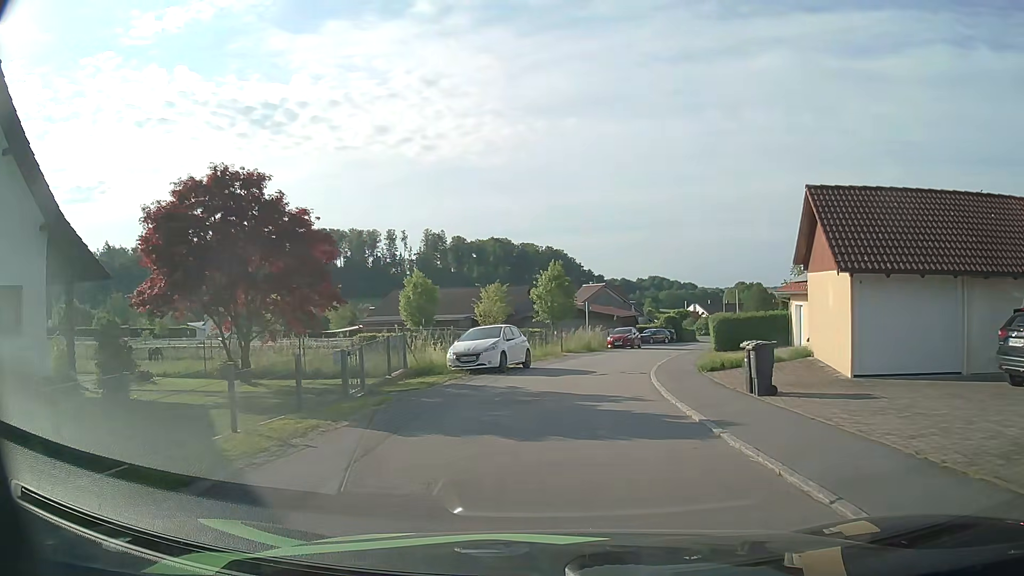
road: residential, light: Day
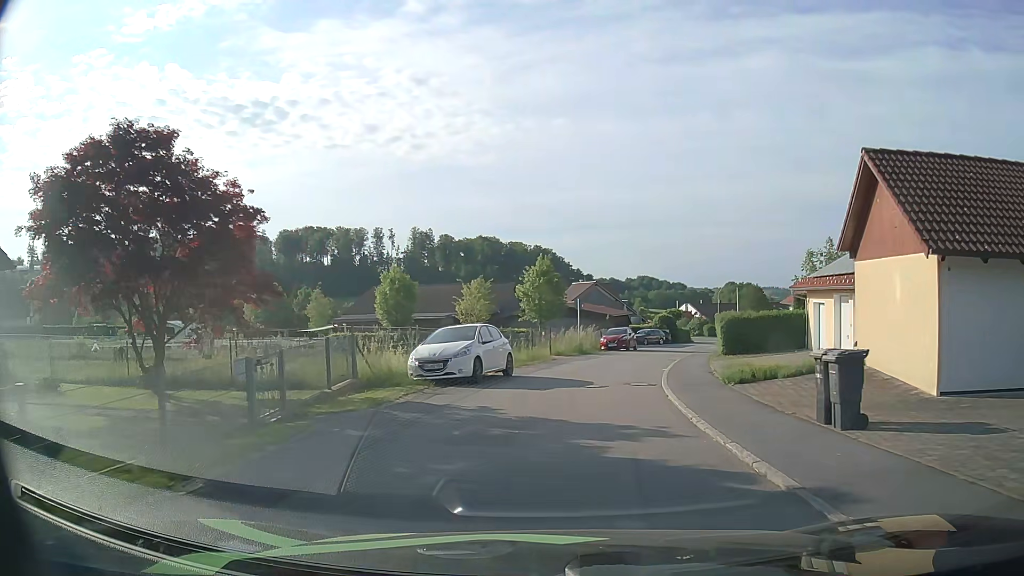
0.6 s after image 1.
(0.0, +4.0) m; +1°
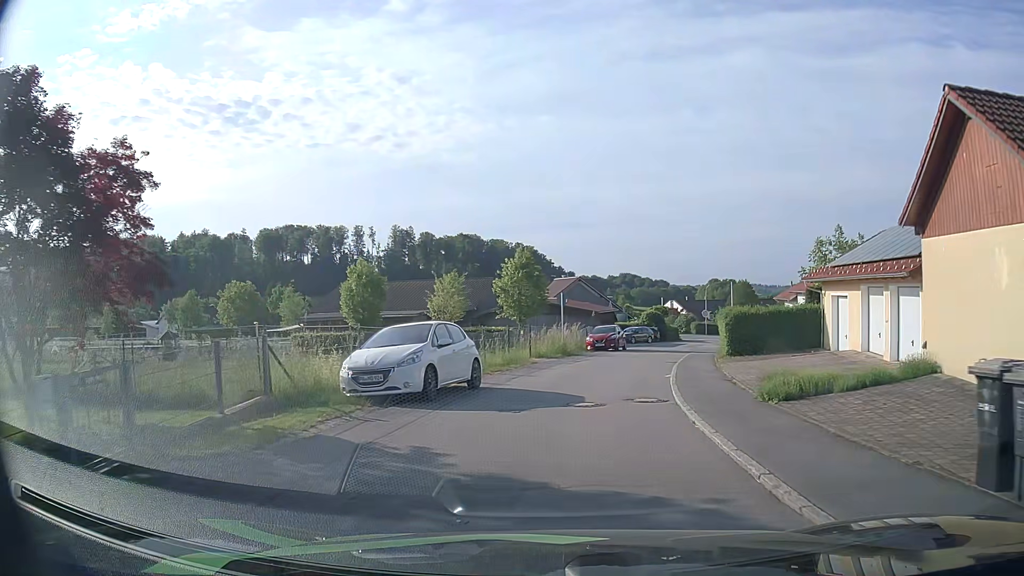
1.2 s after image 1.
(0.0, +4.1) m; +1°
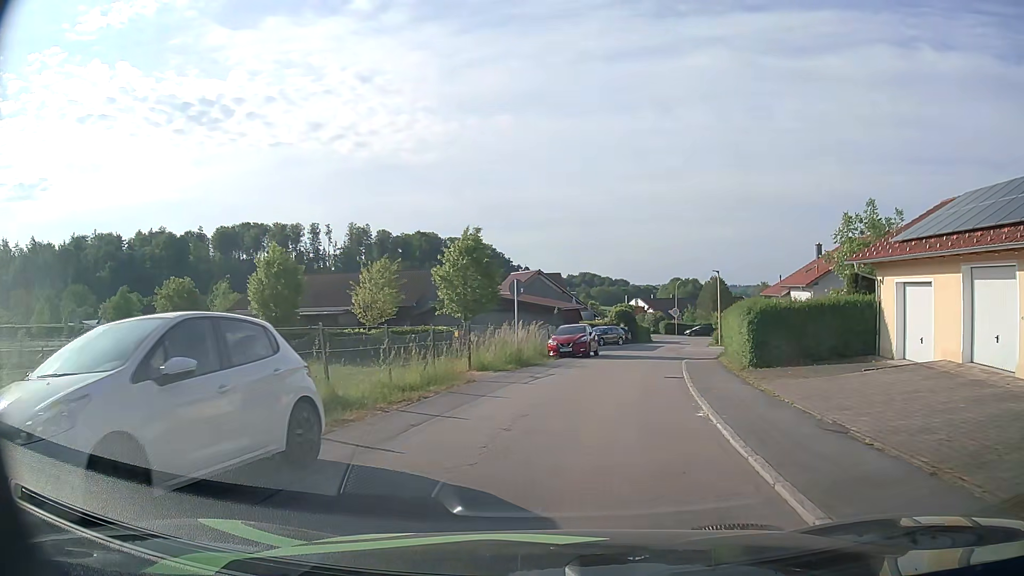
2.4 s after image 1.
(+0.2, +8.4) m; +3°
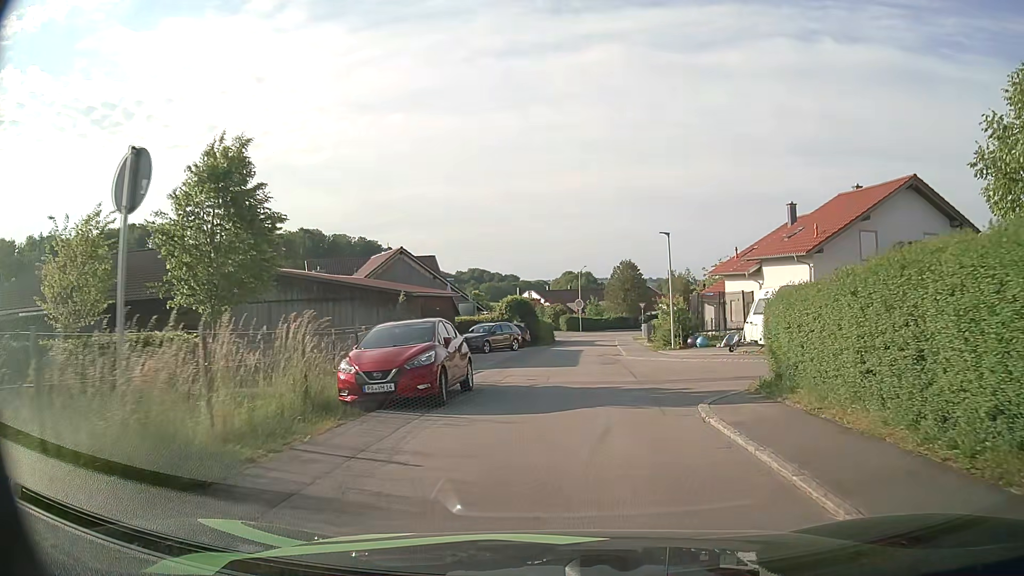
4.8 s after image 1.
(+1.4, +17.4) m; +9°
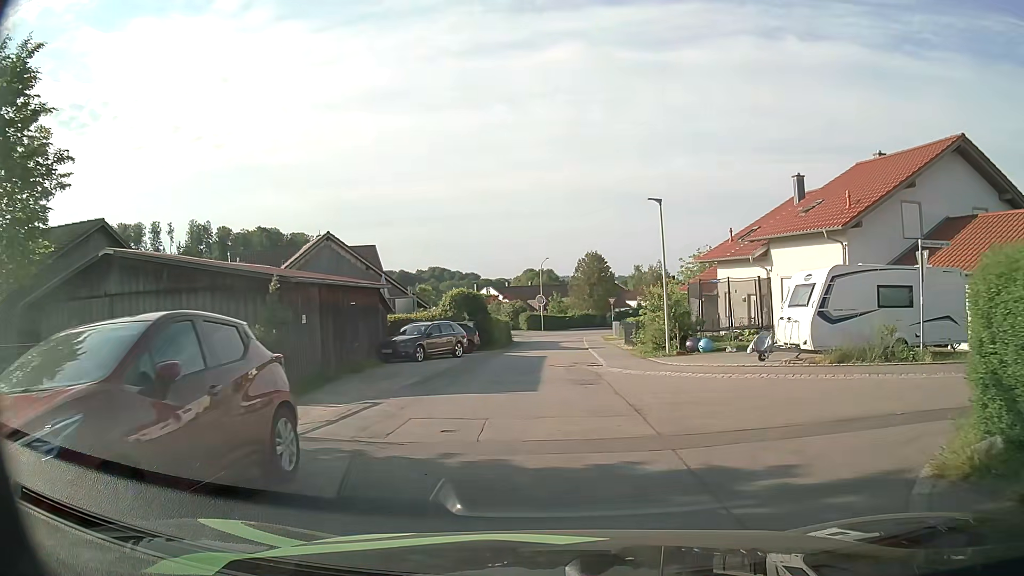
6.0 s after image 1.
(+0.2, +7.7) m; +3°
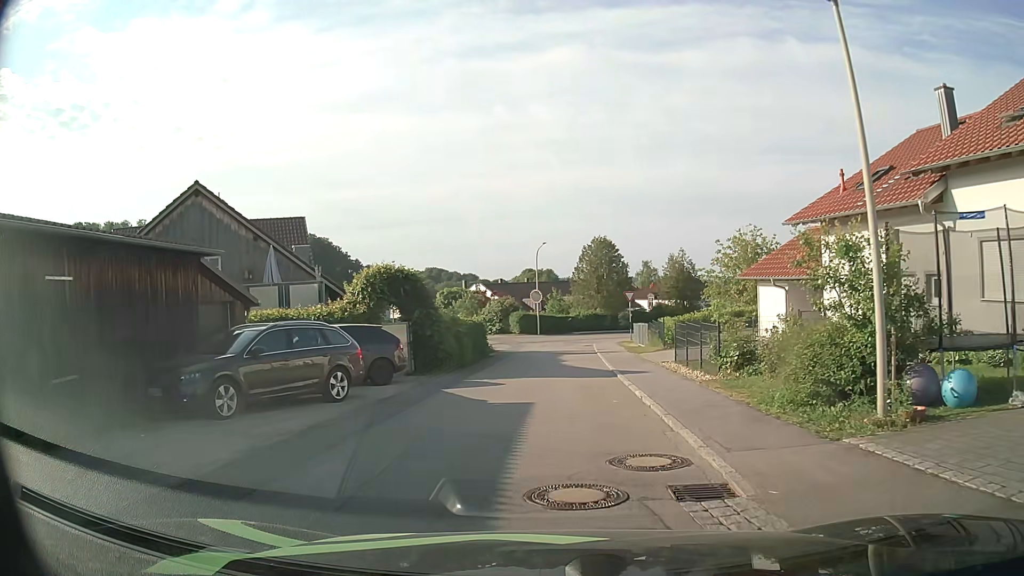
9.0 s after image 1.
(+0.2, +15.2) m; -1°
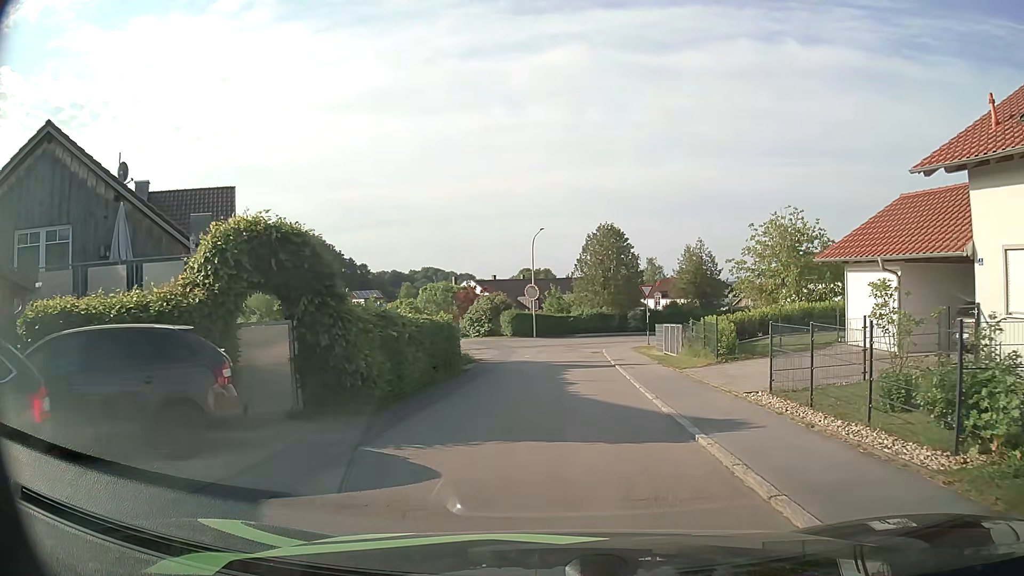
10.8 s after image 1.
(+0.1, +9.1) m; +2°
